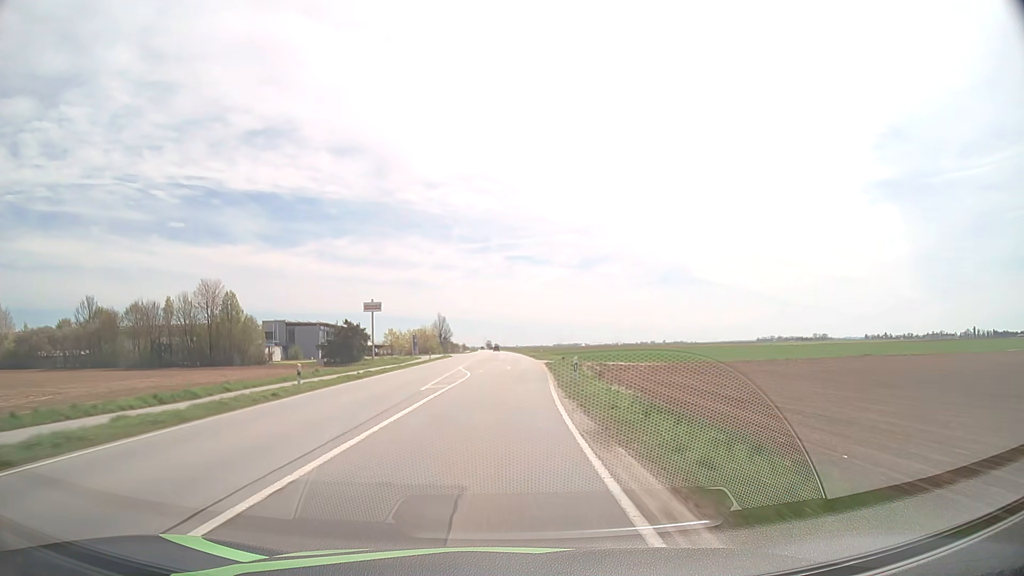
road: primary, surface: asphalt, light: Day
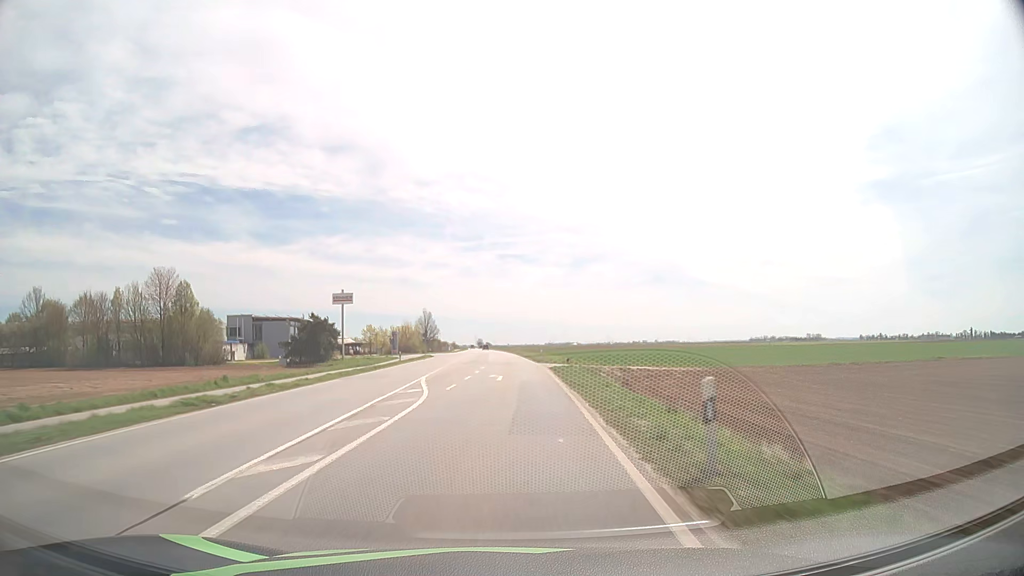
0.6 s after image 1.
(+0.1, +15.4) m; +1°
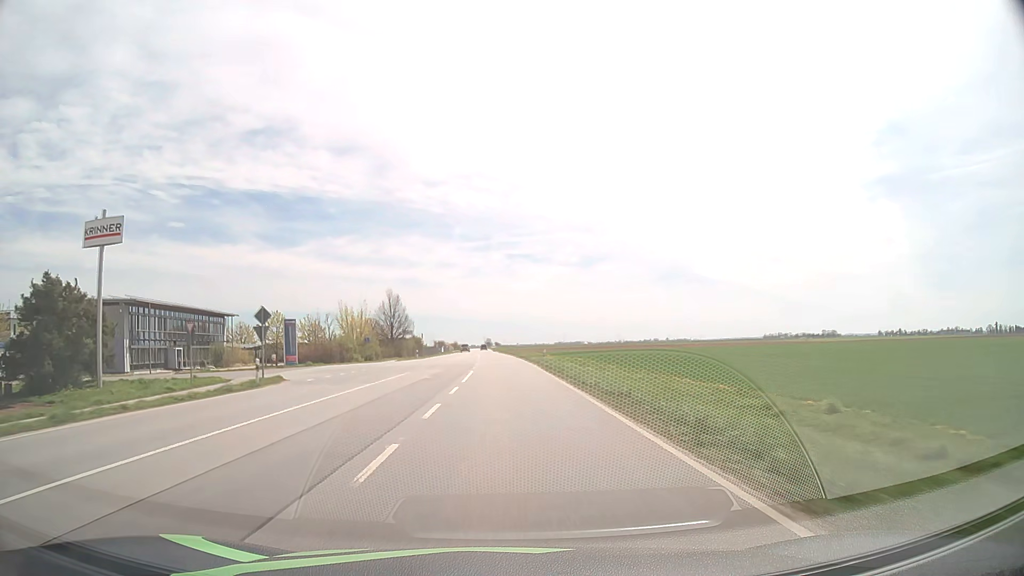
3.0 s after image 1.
(+0.1, +62.2) m; -1°
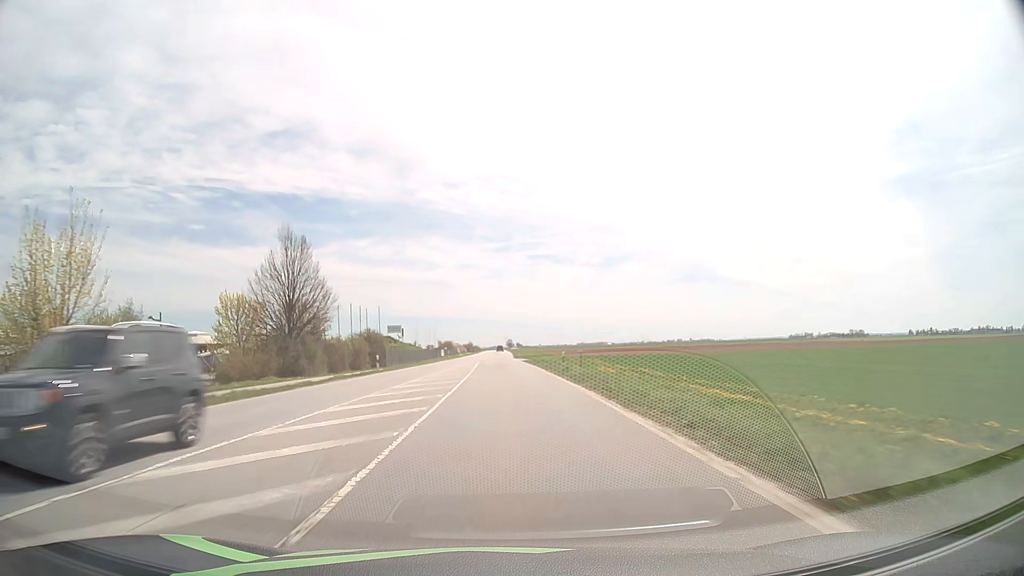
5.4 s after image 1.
(-1.1, +62.8) m; -2°
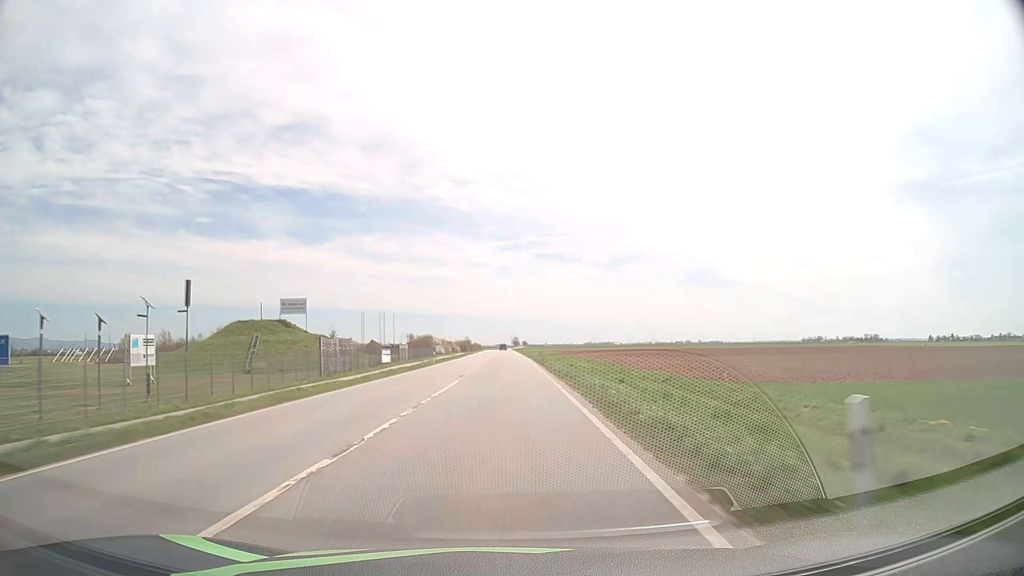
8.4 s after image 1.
(-0.9, +78.9) m; -1°
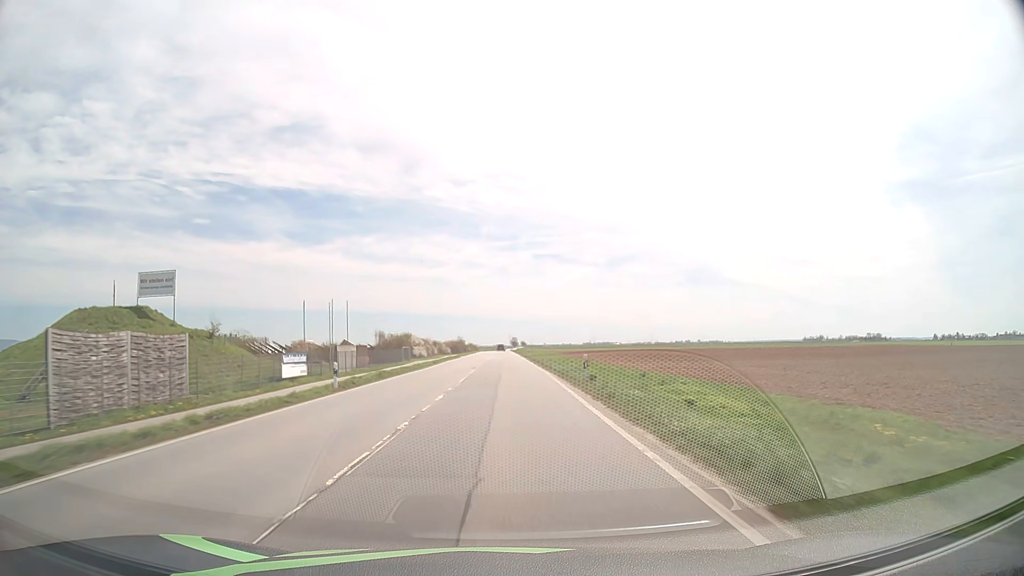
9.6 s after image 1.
(+0.1, +31.6) m; 0°
(0, +10) (0, +20) (0, +30) (0, +40) (0, +50) (0, +60) (0, +70) (0, +80) (0, +90) (-1, +100) m
